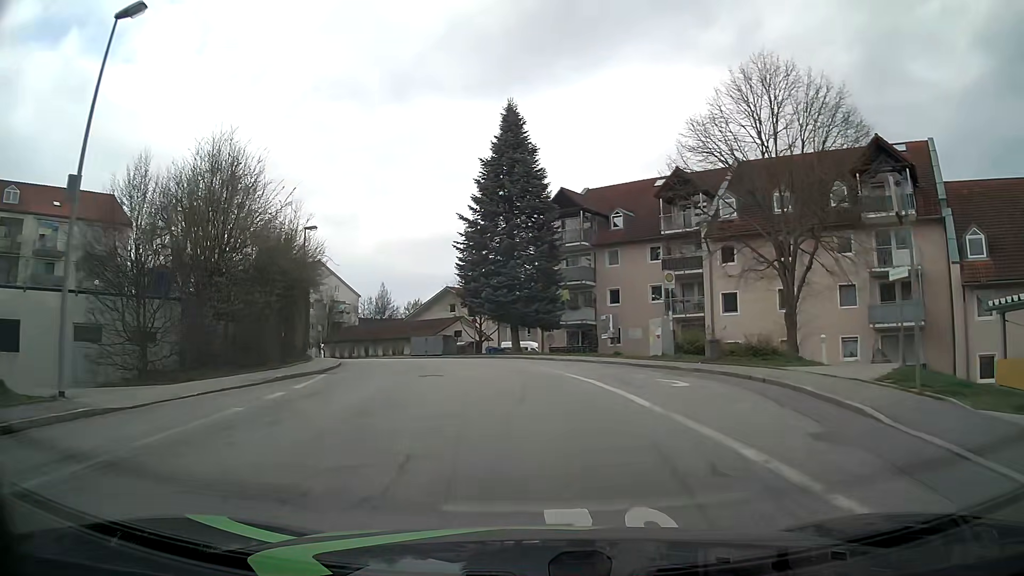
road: residential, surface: asphalt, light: Day
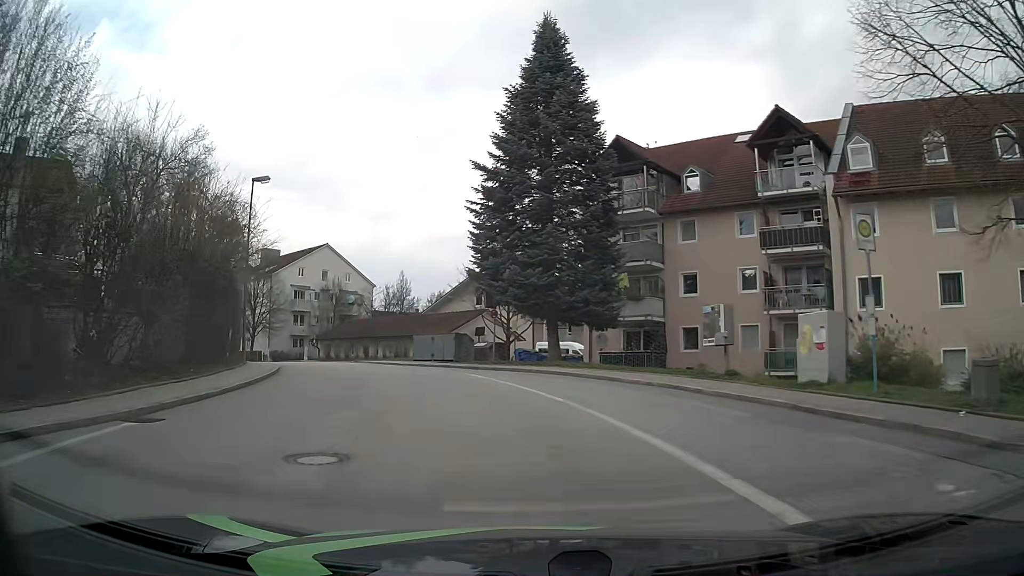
(-0.4, +13.2) m; -3°
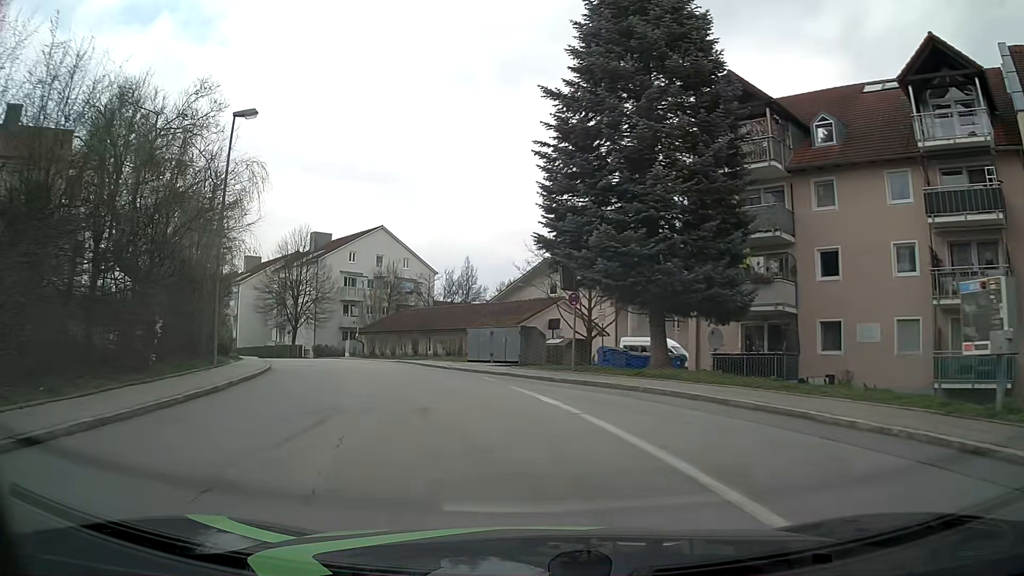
(-0.5, +8.9) m; -7°
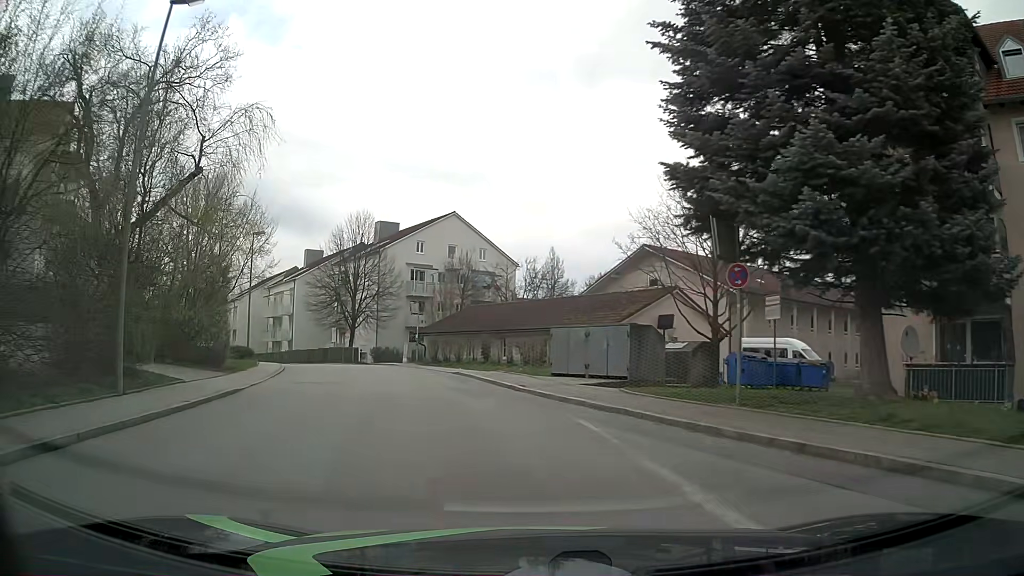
(-0.5, +9.0) m; -7°
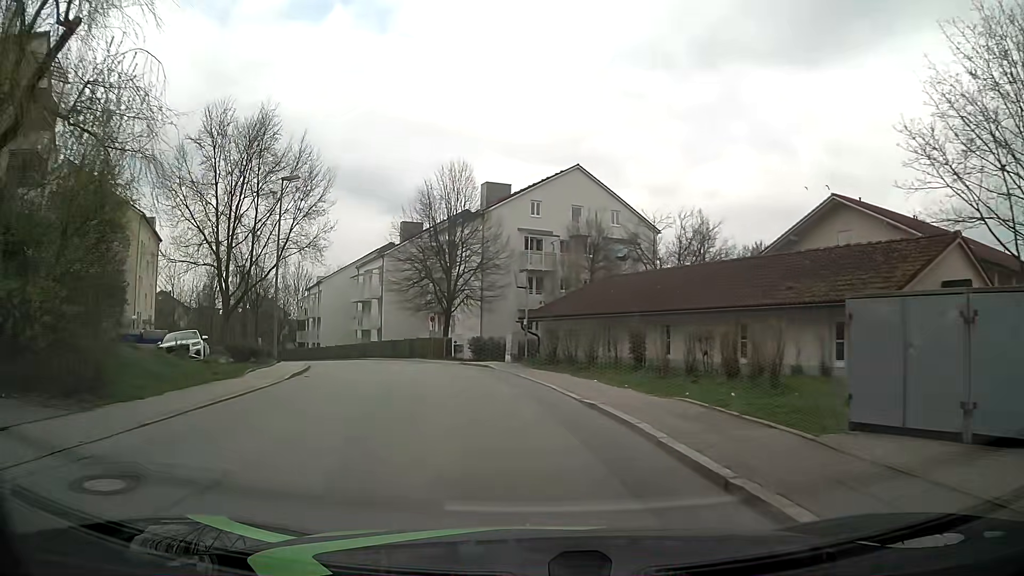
(-1.3, +13.6) m; -11°
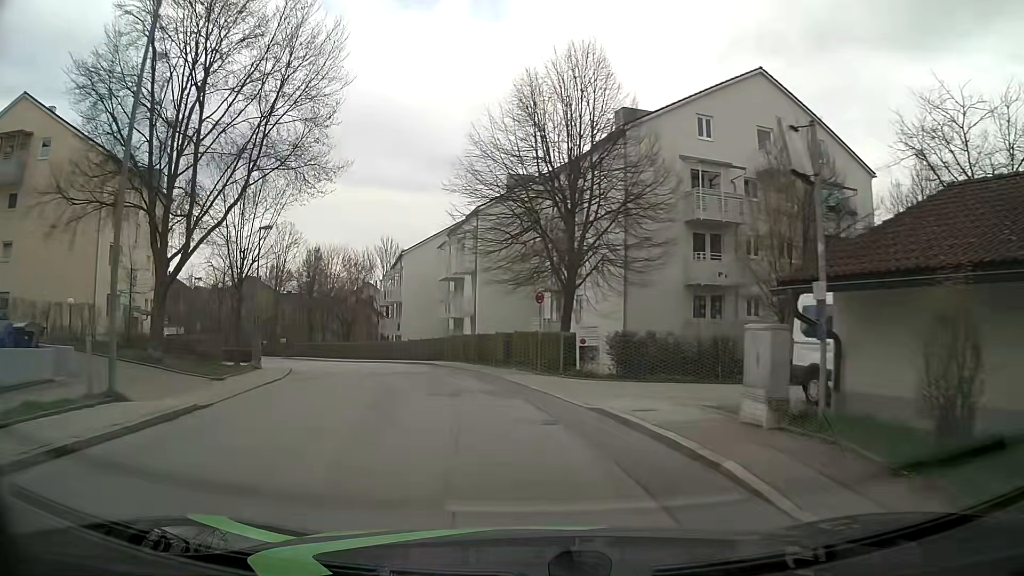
(-1.6, +18.5) m; -10°
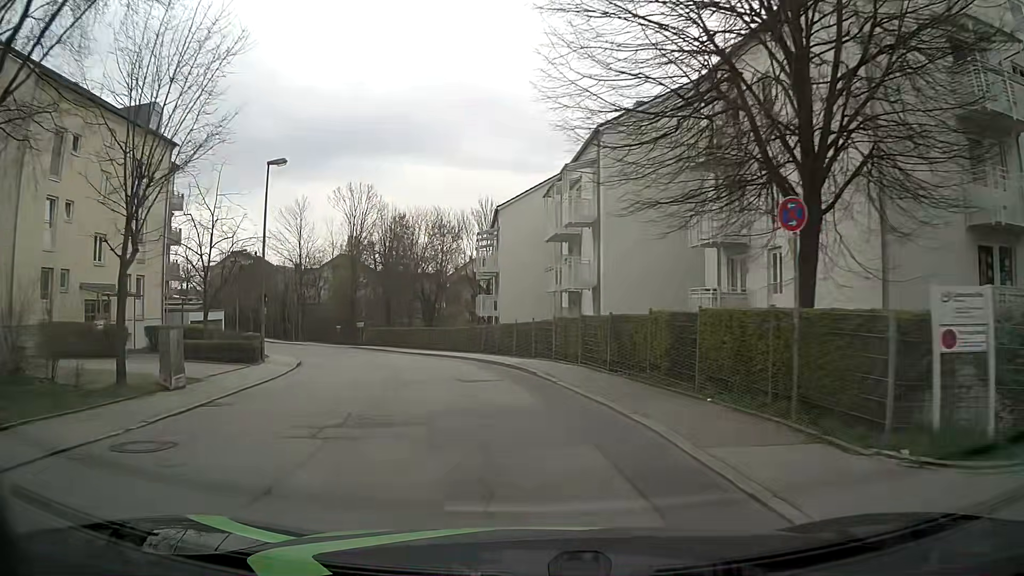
(-1.2, +14.1) m; -10°
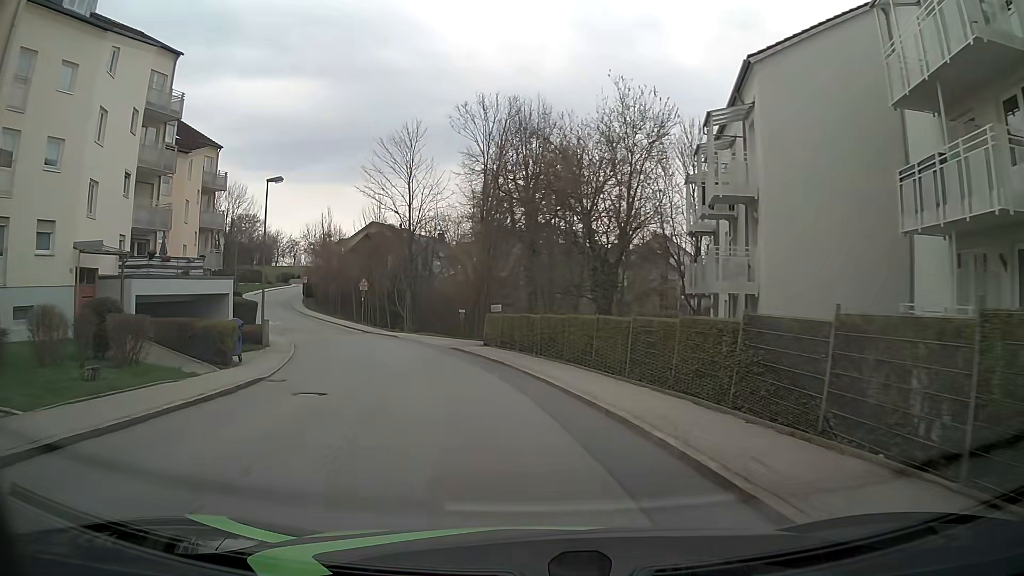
(-3.4, +23.5) m; -16°
(-1, +10) (-2, +20) (-5, +29) (-9, +39) (-13, +48) (-18, +56) (-24, +65) (-28, +74) (-32, +83) (-34, +93) m
